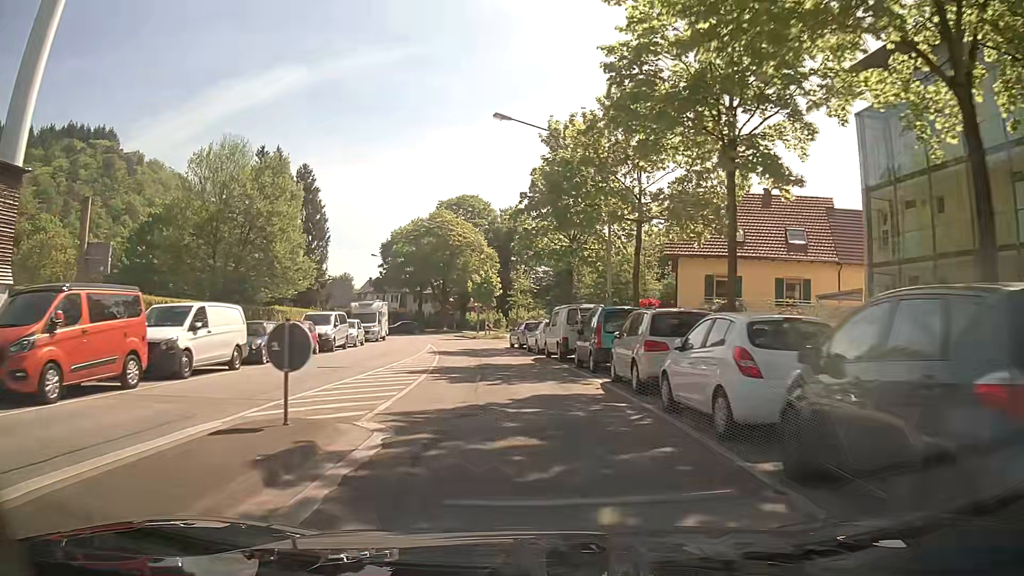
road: secondary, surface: asphalt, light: Day
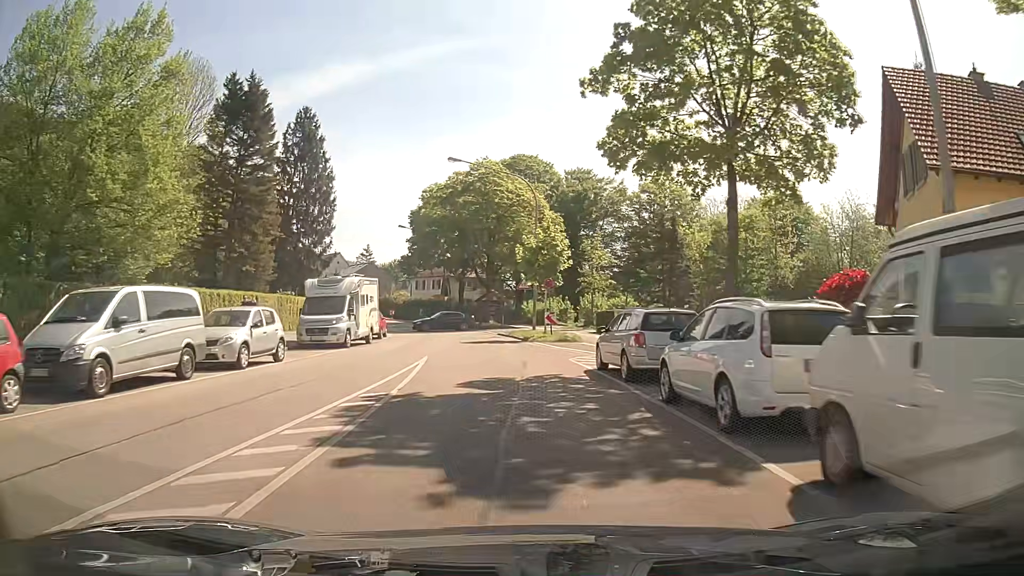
(-1.0, +21.6) m; -5°
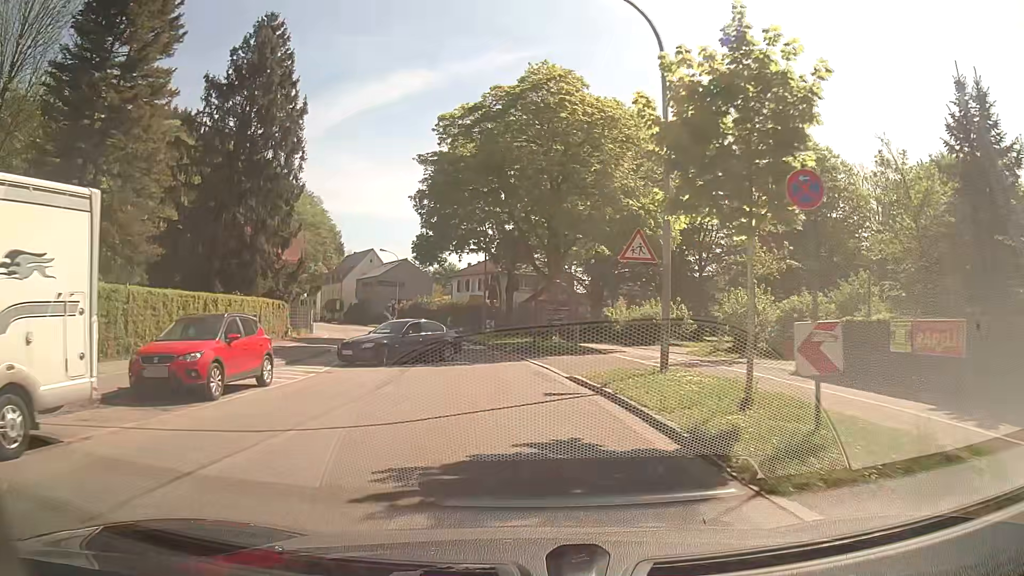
(-1.2, +23.9) m; -6°
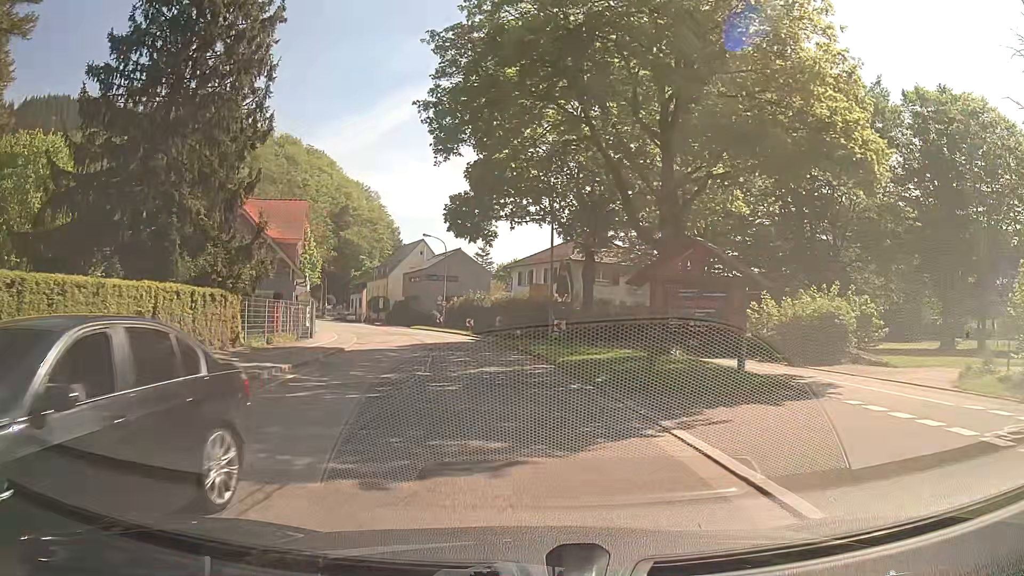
(-0.6, +14.6) m; -5°
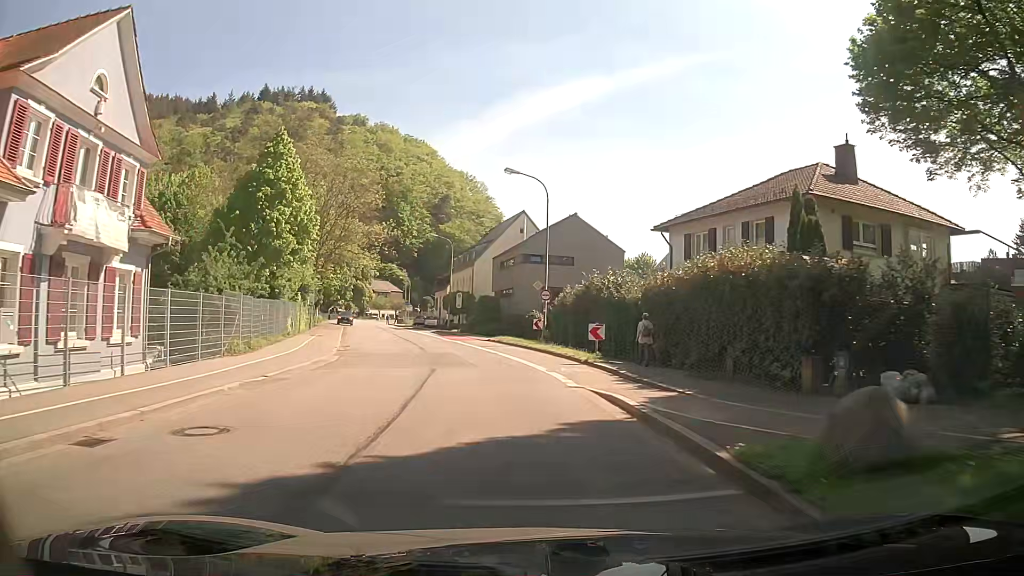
(-2.9, +30.0) m; -11°
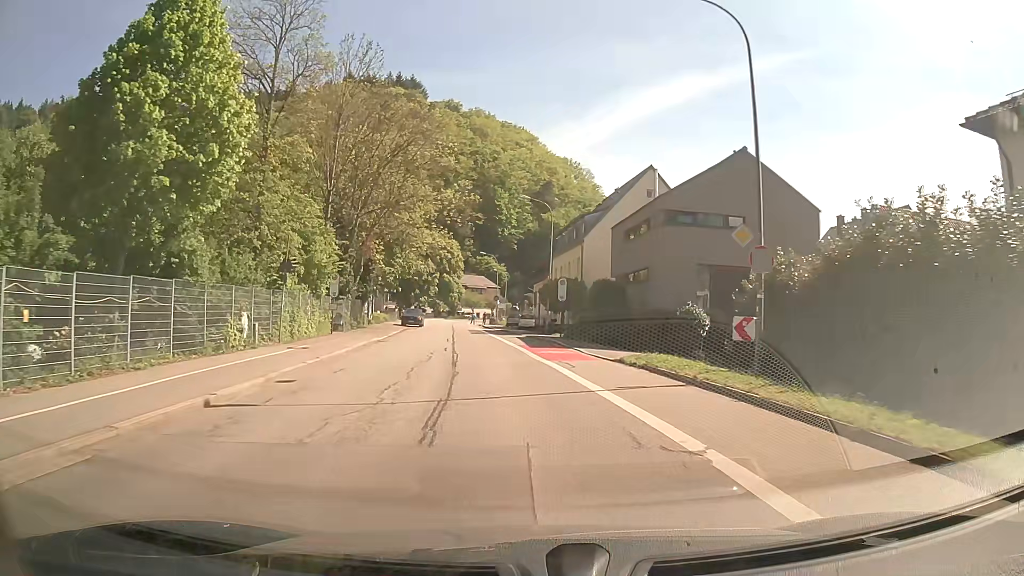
(-1.6, +20.5) m; -9°
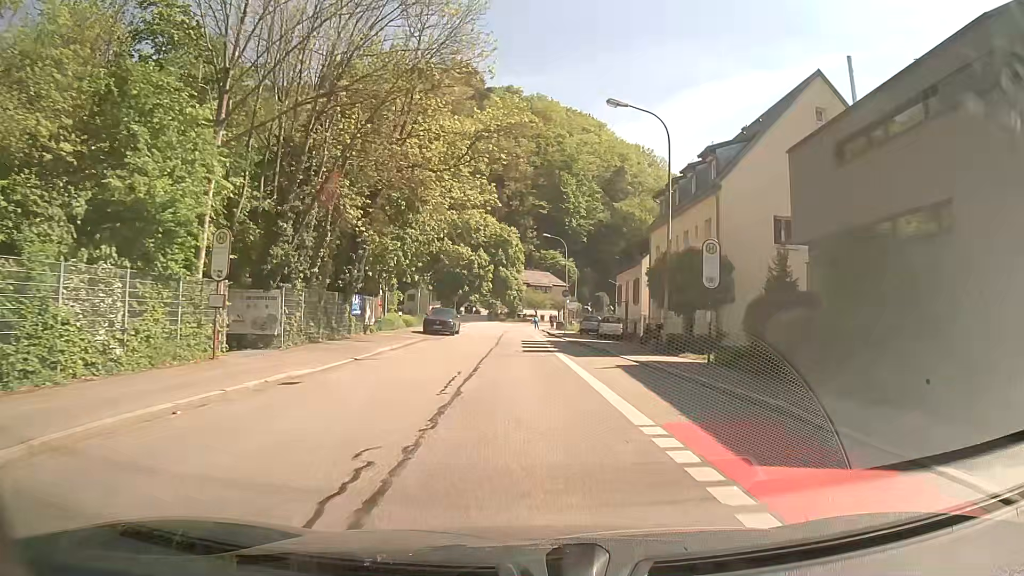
(-1.2, +21.2) m; -5°
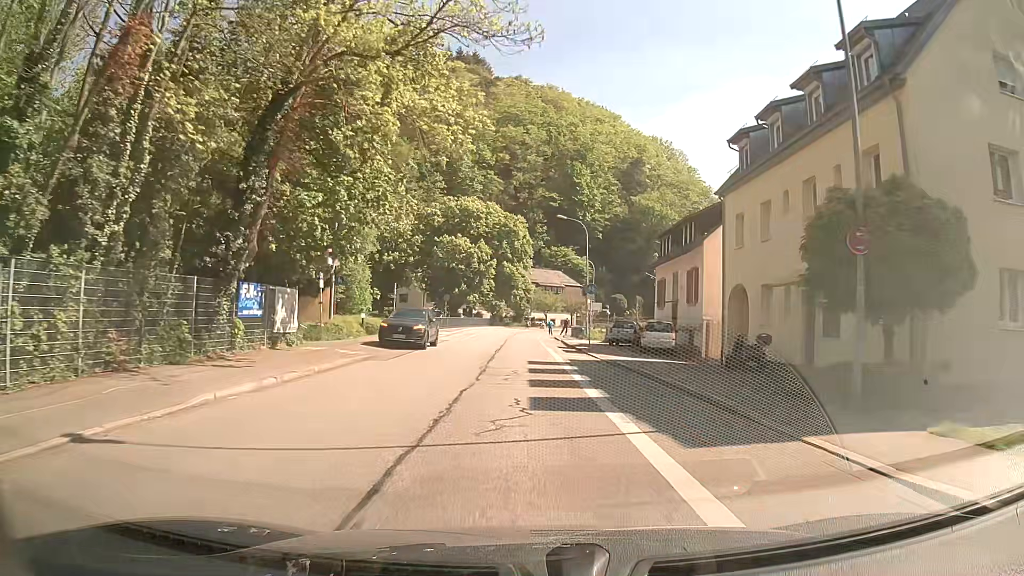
(-0.3, +14.4) m; -1°
(0, +10) (0, +20) (0, +30) (0, +40) (-1, +50) (0, +60) (0, +70) (+2, +80) (+5, +89) (+9, +98) m
